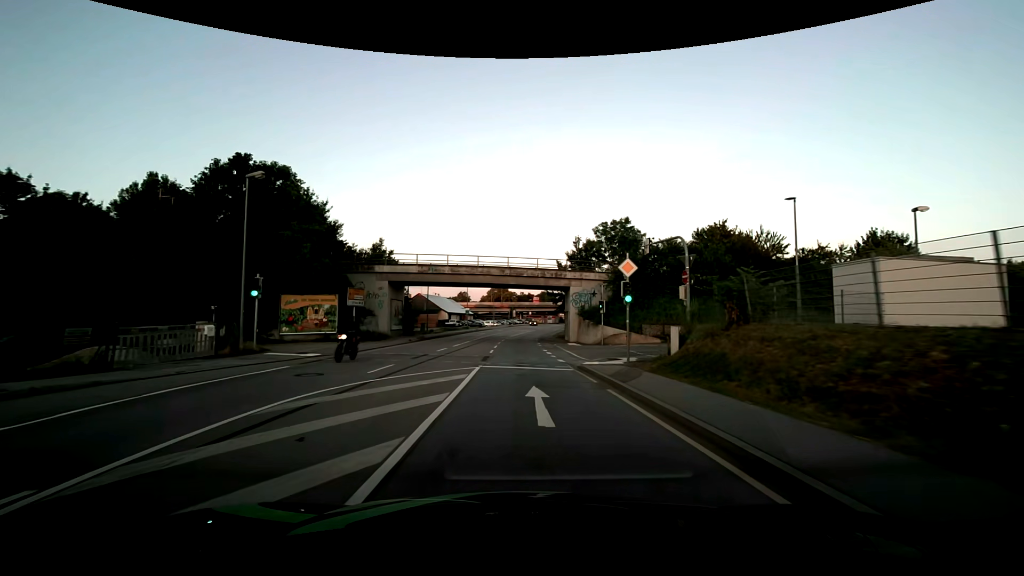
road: primary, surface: asphalt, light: Day
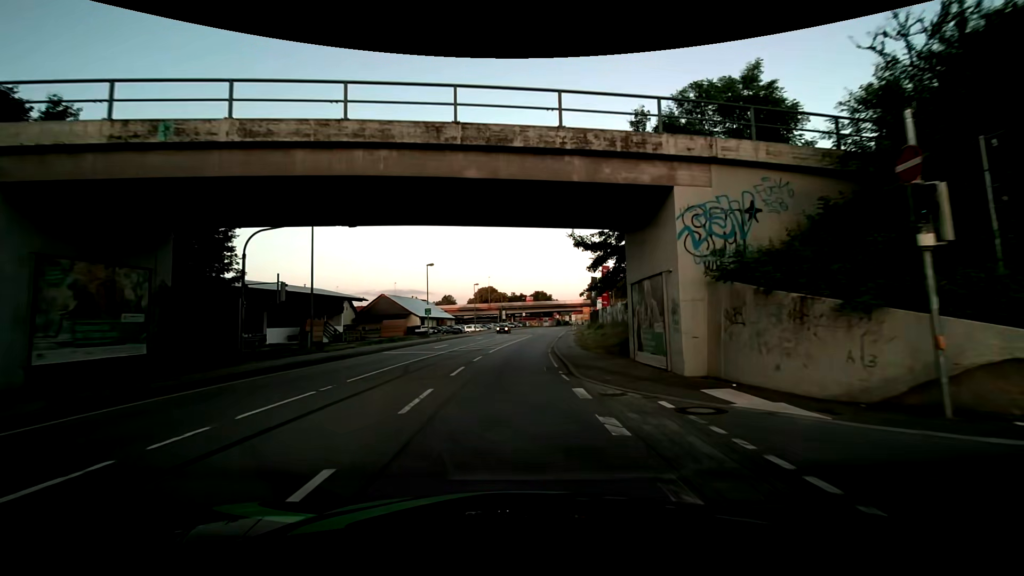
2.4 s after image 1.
(+0.2, +30.5) m; +1°
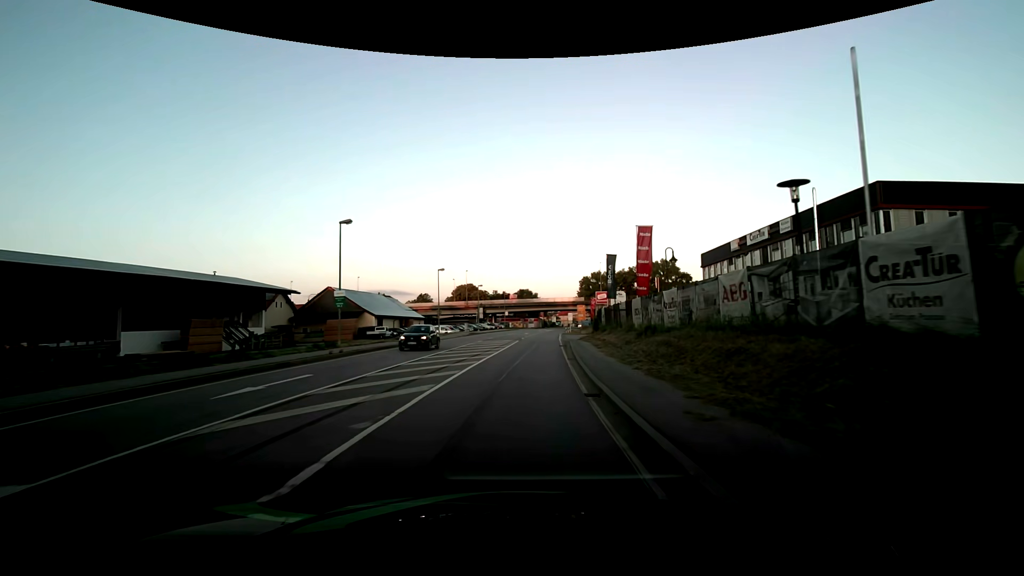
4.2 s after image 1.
(+0.4, +22.7) m; +2°
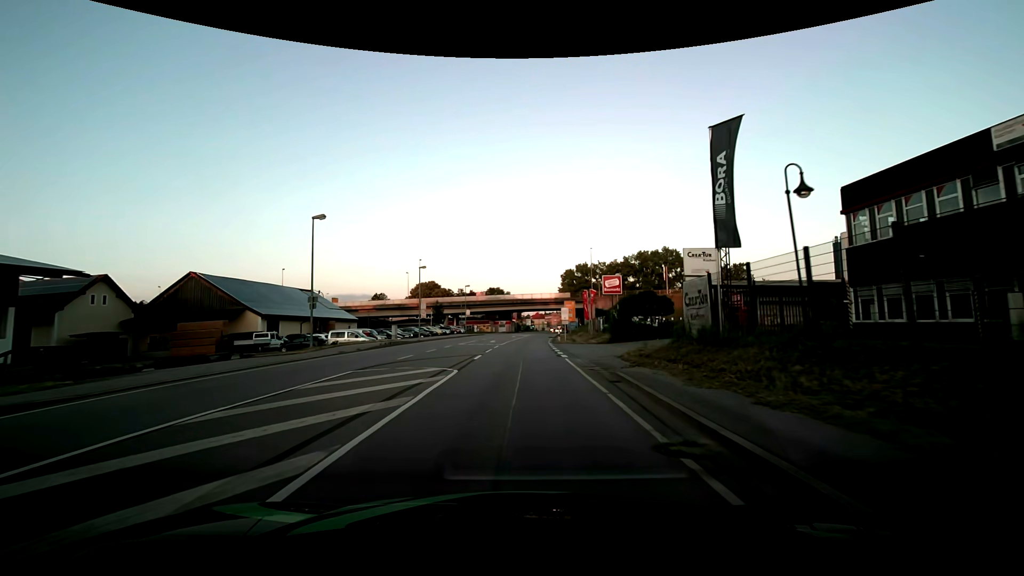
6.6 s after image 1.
(+0.7, +30.2) m; +3°
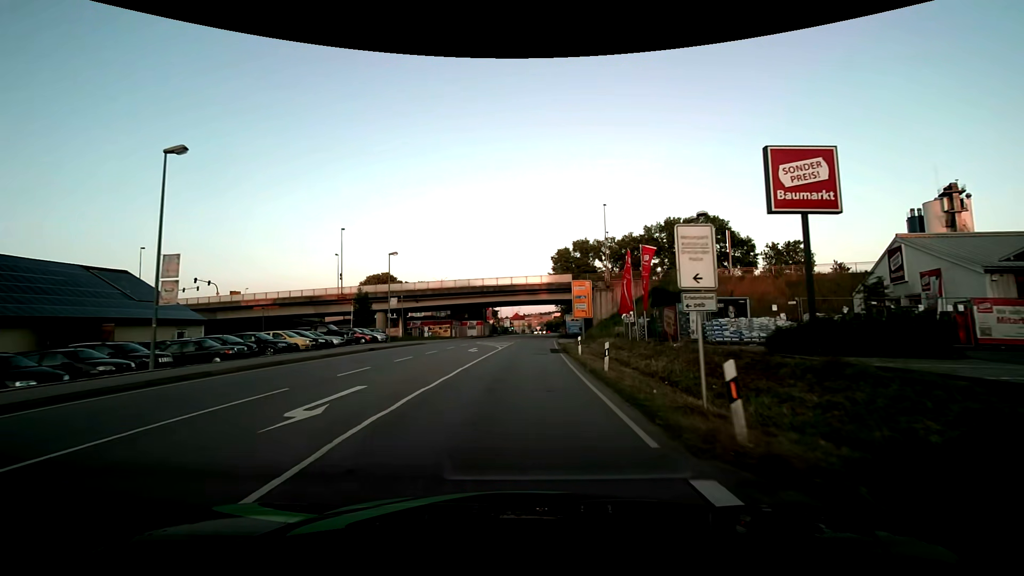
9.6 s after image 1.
(+0.9, +37.8) m; +3°
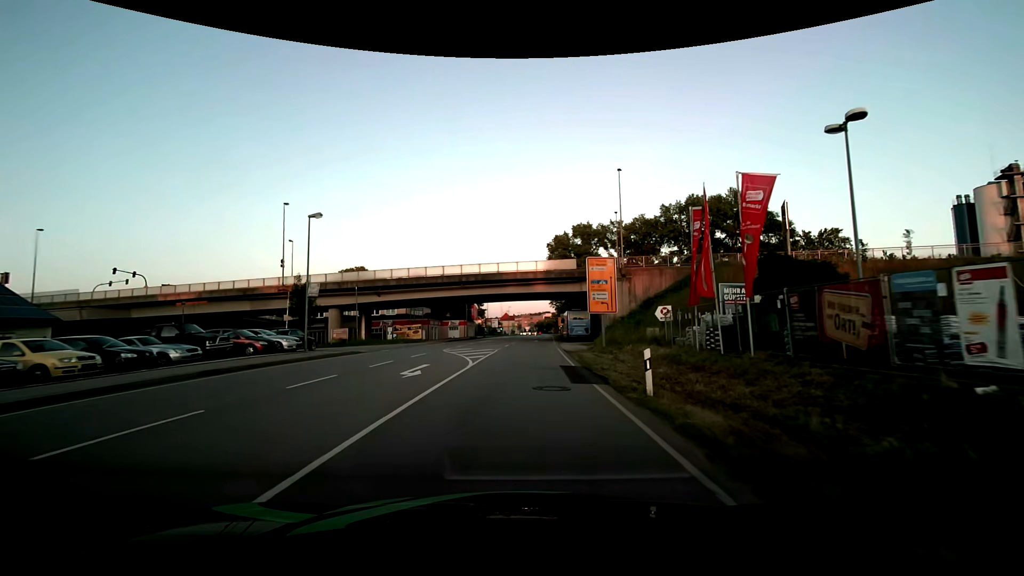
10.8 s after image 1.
(+0.2, +15.2) m; +2°
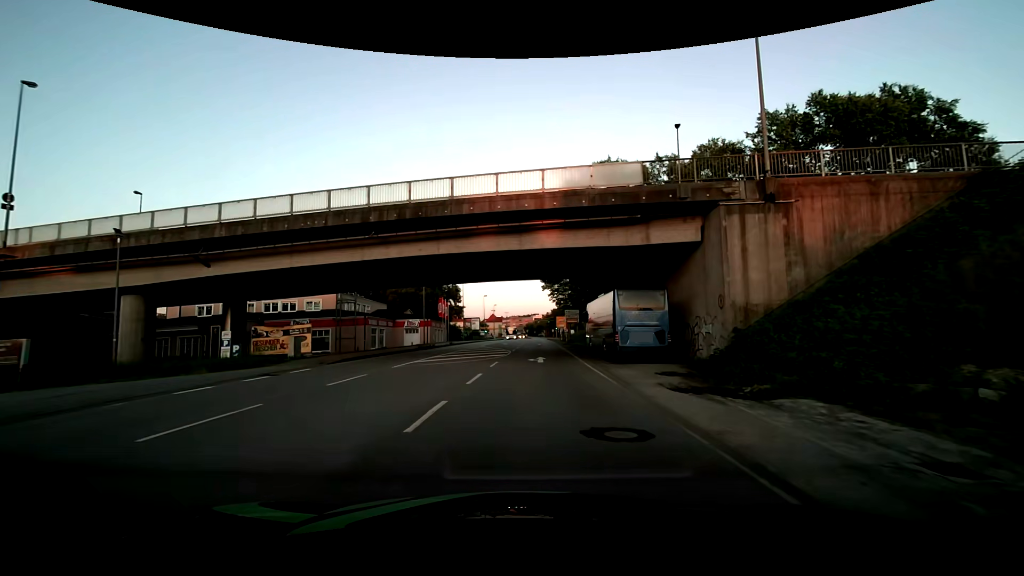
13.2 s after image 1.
(+0.1, +30.3) m; +1°
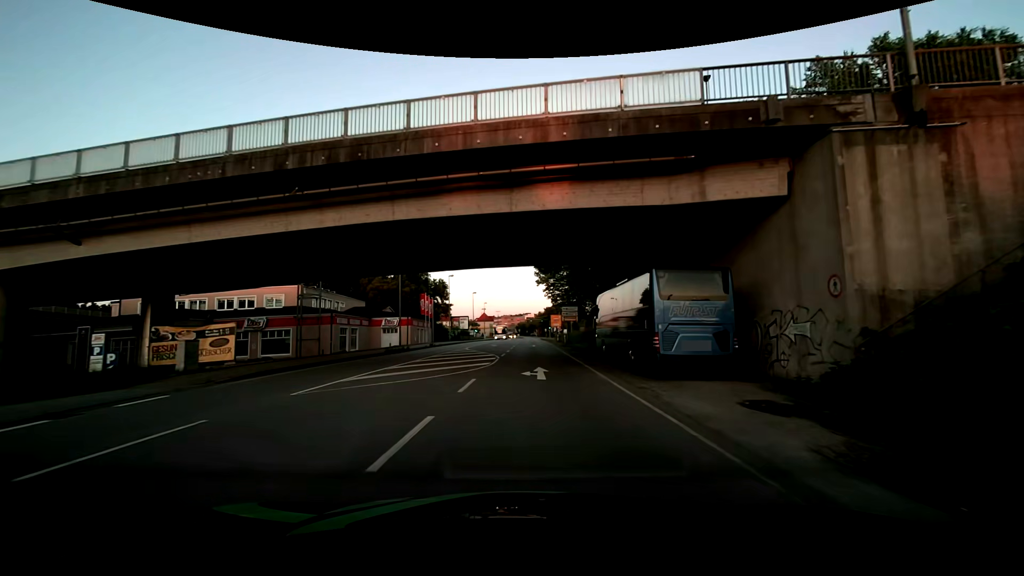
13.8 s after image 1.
(0.0, +7.6) m; +1°
(0, +10) (0, +20) (0, +30) (0, +40) (0, +50) (0, +60) (0, +70) (0, +80) (0, +90) (0, +100) m
